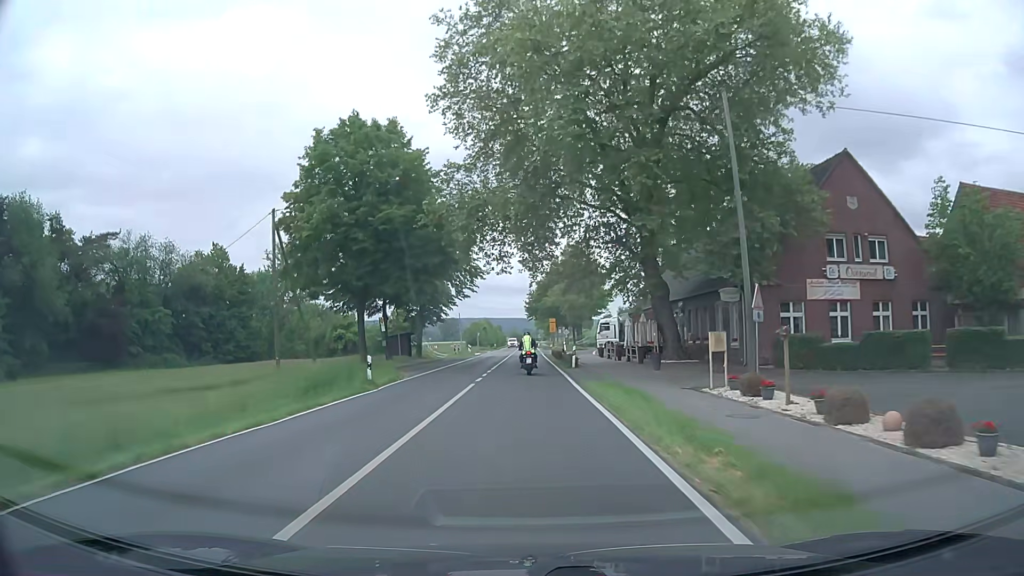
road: secondary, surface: asphalt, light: Day
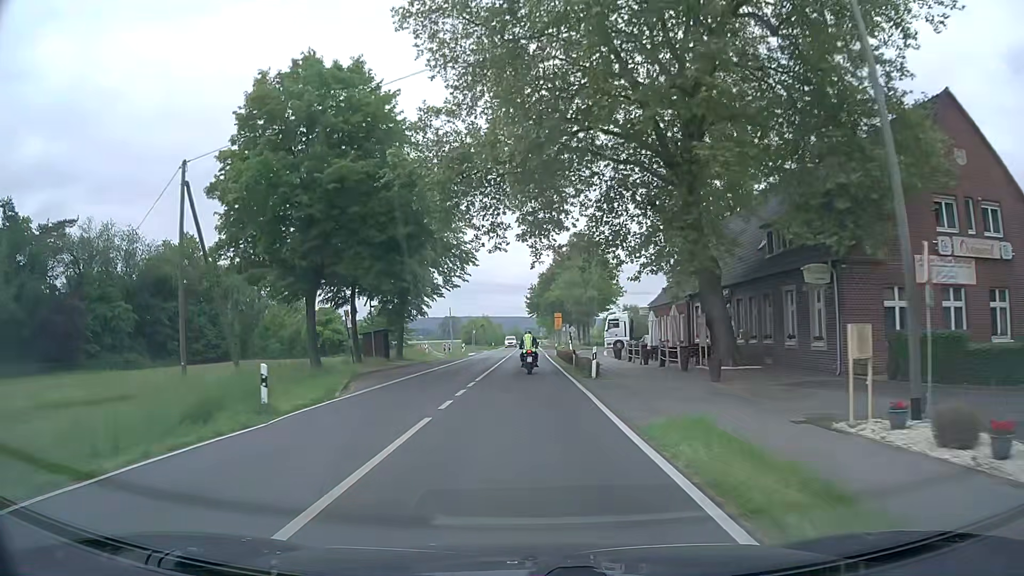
(0.0, +9.6) m; 0°
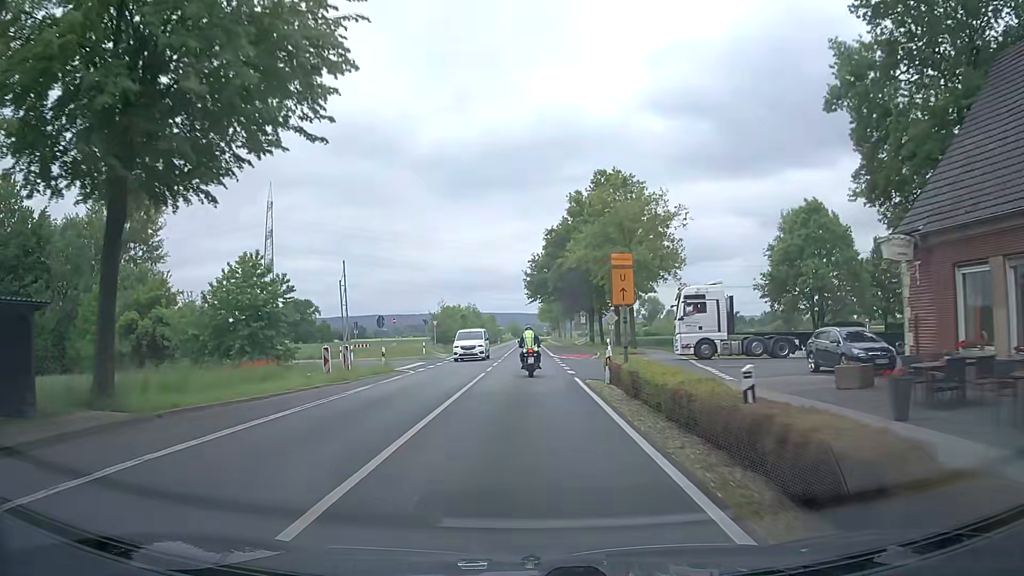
(-0.1, +36.5) m; 0°
(0, +10) (0, +20) (0, +30) (0, +40) (0, +50) (0, +60) (0, +70) (0, +80) (0, +90) (0, +100) m
